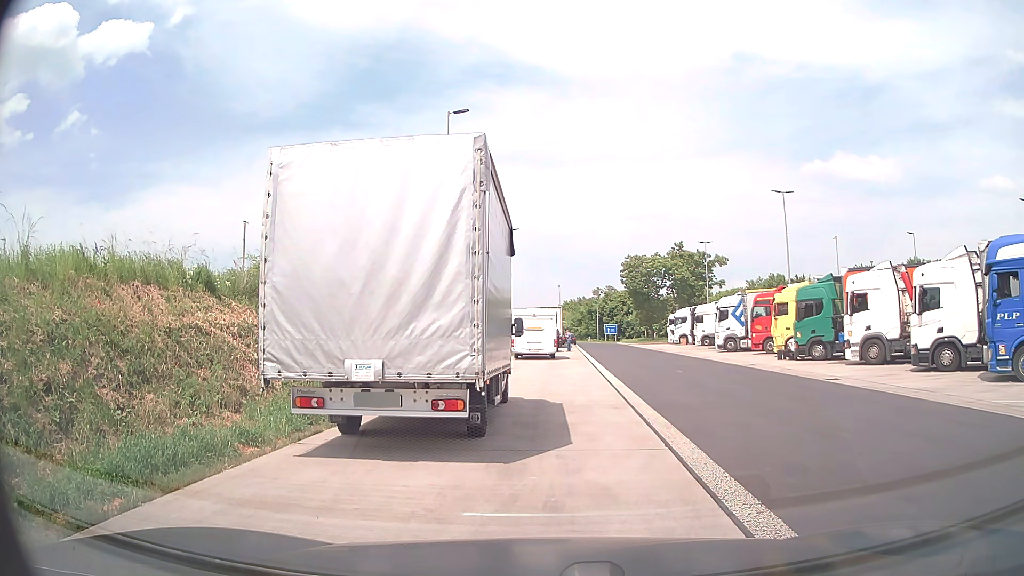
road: service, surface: asphalt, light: Day
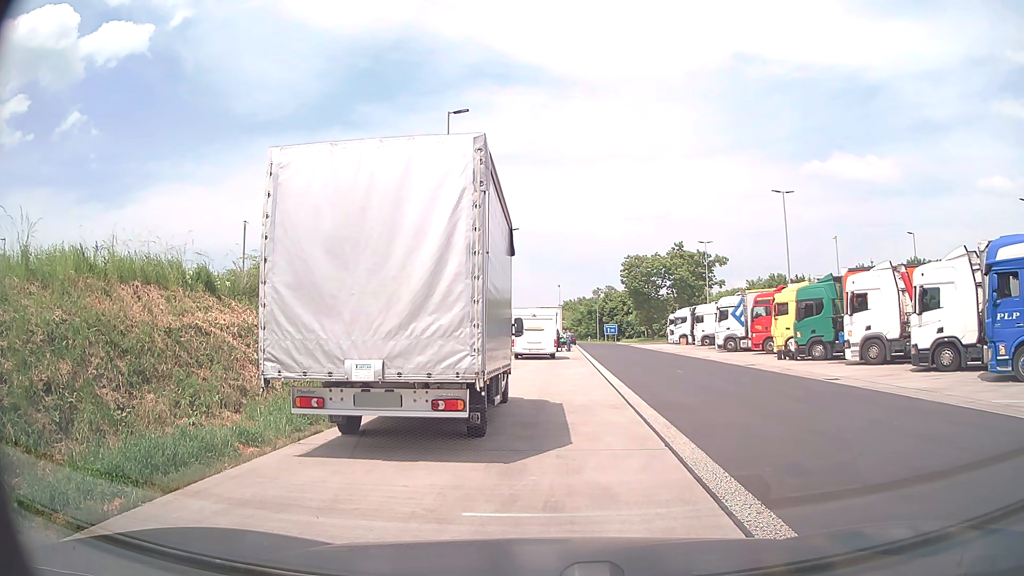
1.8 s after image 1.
(0.0, 0.0) m; 0°
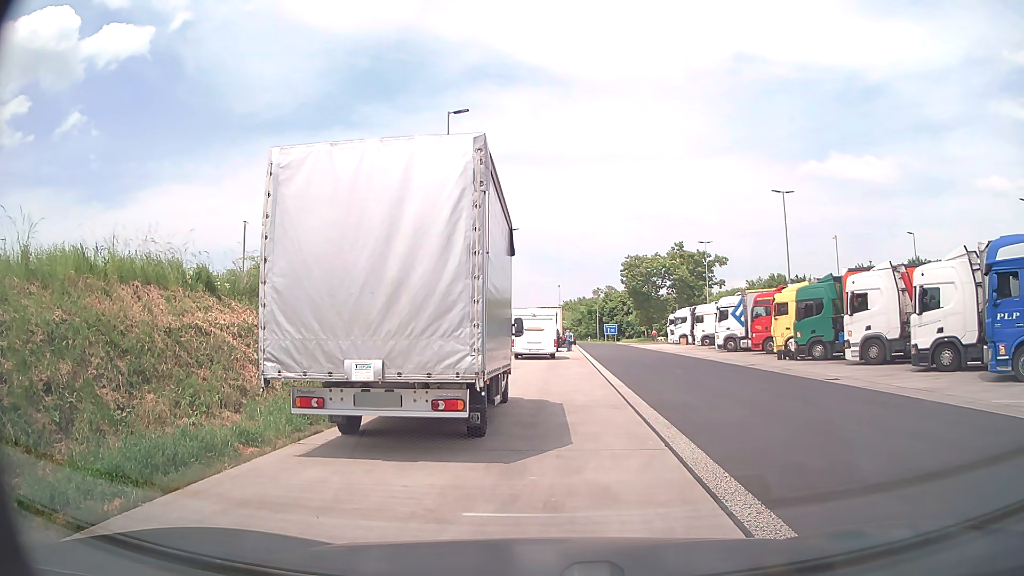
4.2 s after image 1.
(0.0, 0.0) m; 0°
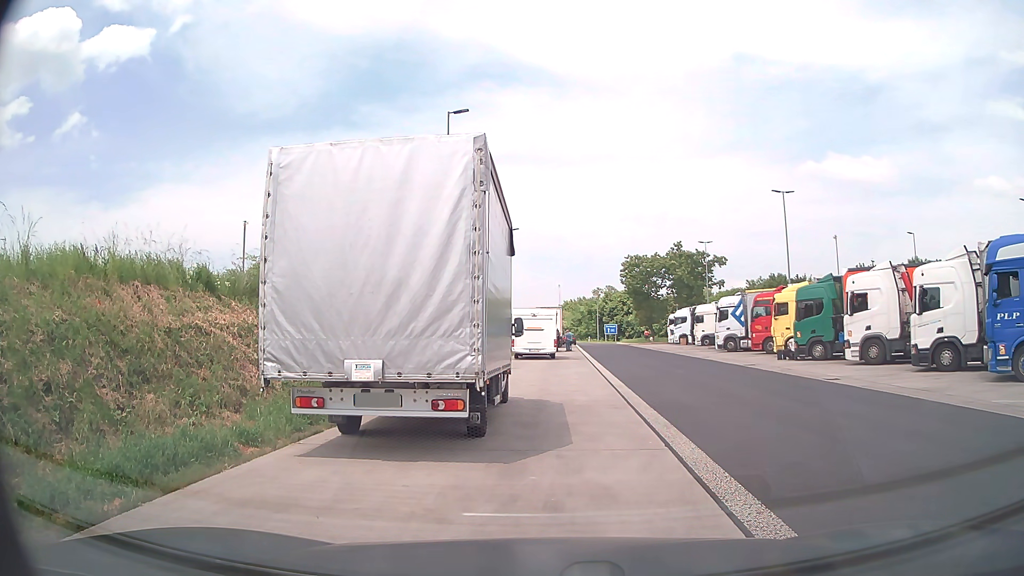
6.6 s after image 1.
(0.0, 0.0) m; 0°
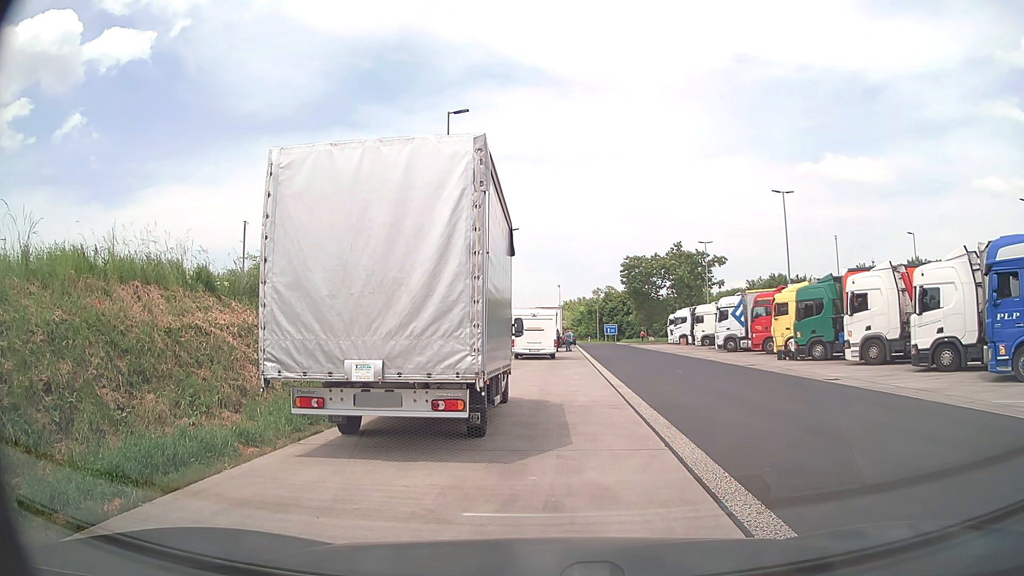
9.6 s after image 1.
(0.0, 0.0) m; 0°
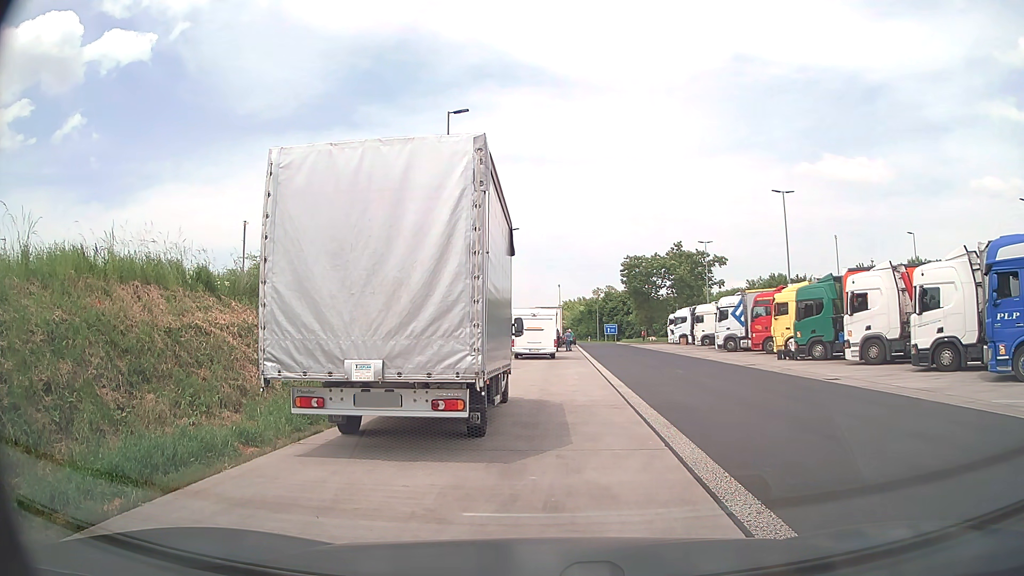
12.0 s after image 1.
(0.0, 0.0) m; 0°
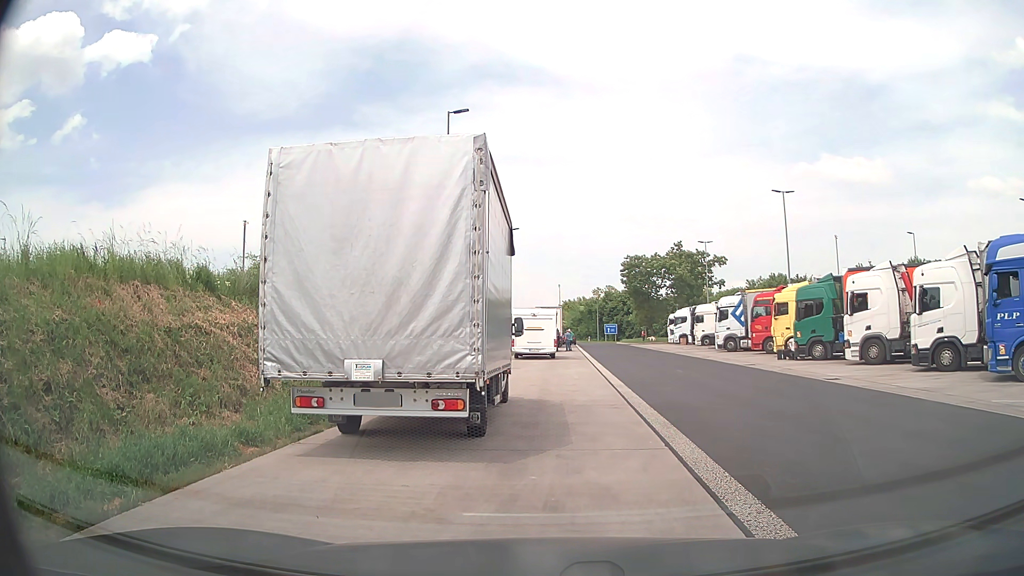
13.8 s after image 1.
(0.0, 0.0) m; 0°
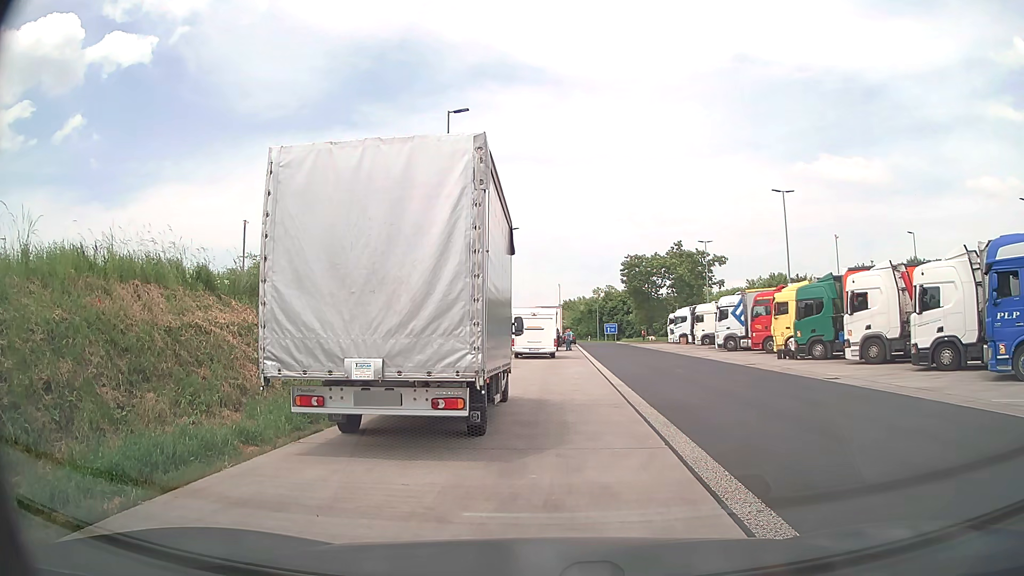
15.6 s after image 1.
(0.0, 0.0) m; 0°
